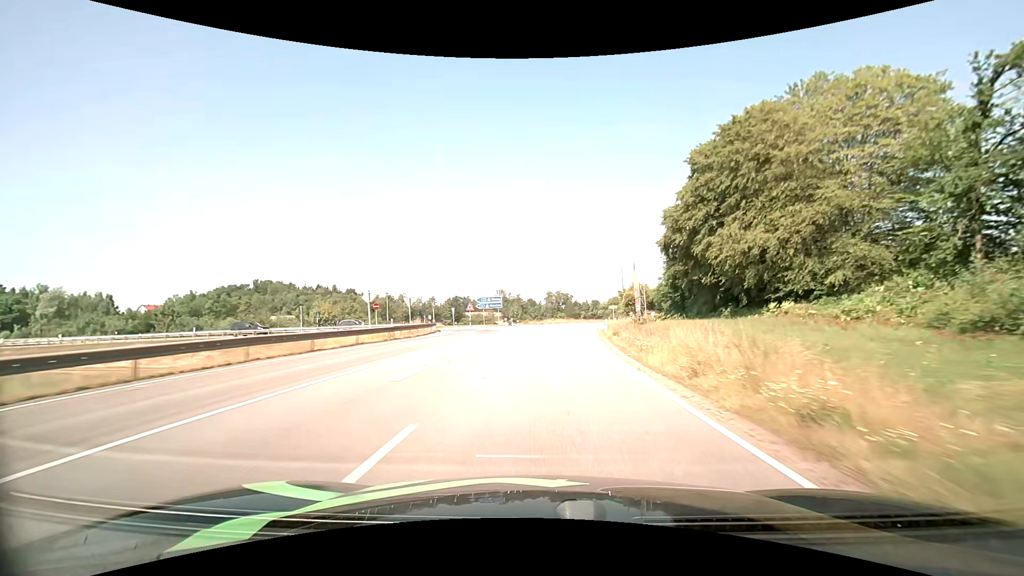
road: primary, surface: asphalt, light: Day
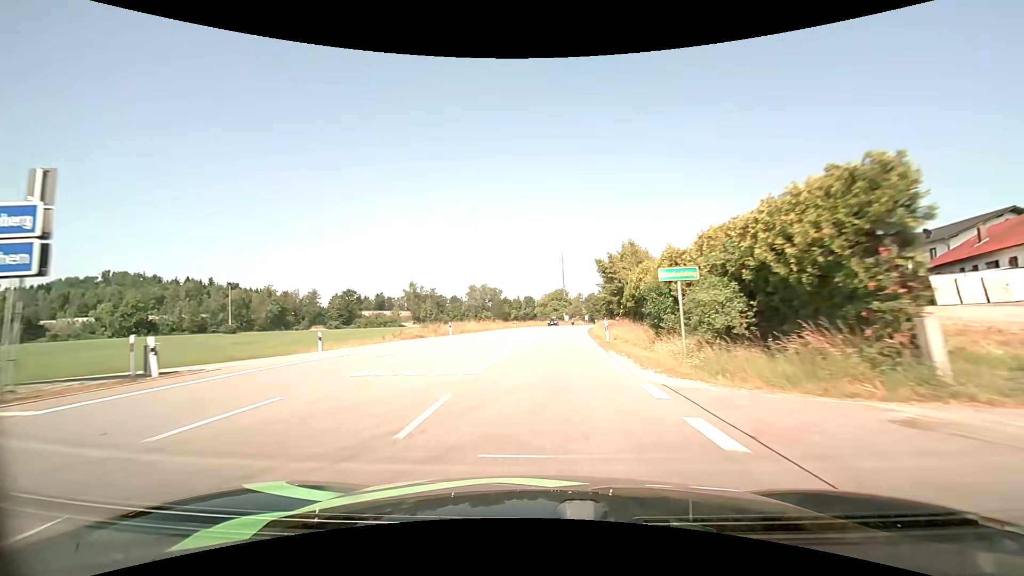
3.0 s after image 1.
(+4.4, +56.8) m; +8°
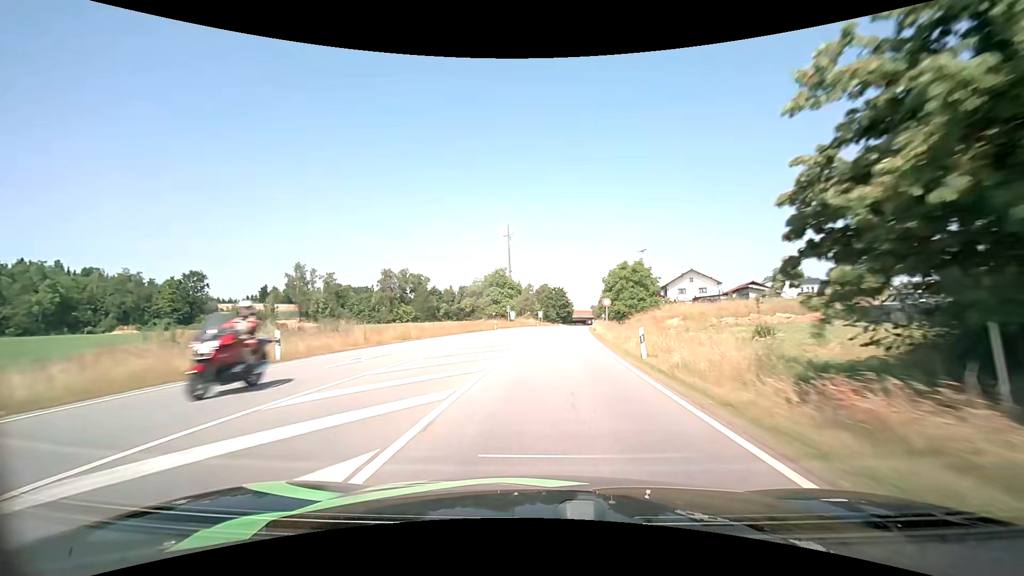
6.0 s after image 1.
(+3.1, +55.7) m; +6°
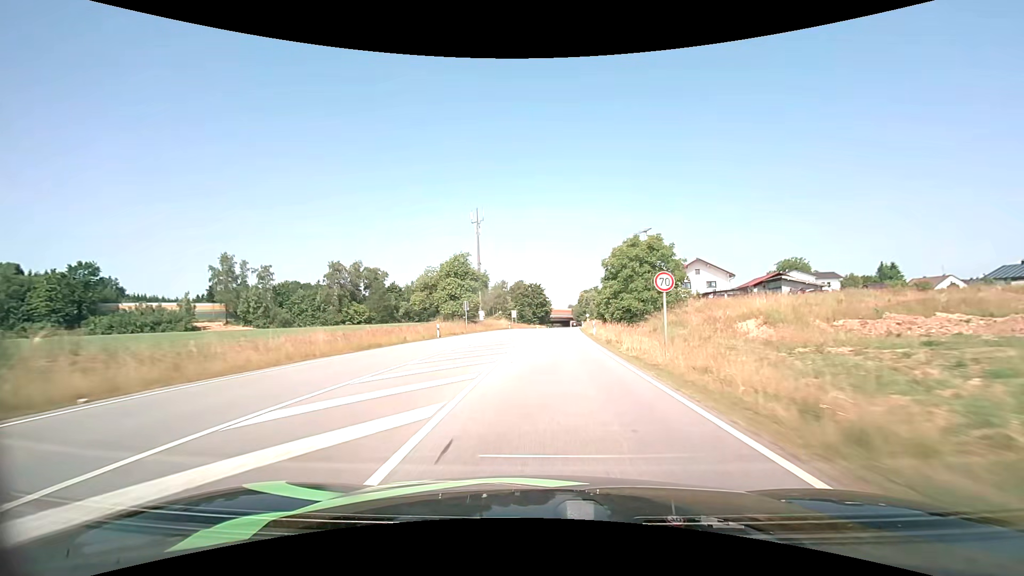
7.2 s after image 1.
(+0.5, +22.2) m; +3°
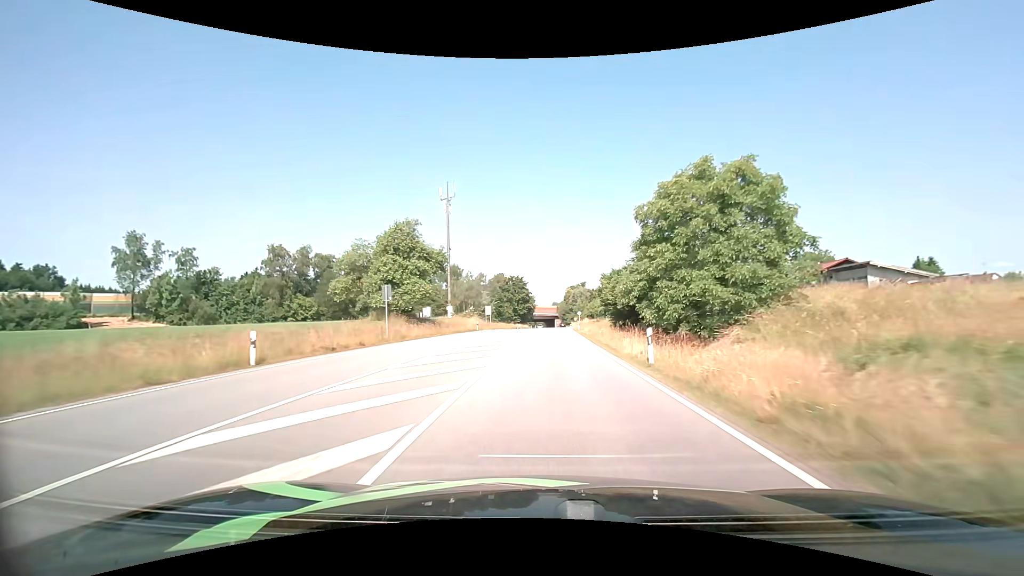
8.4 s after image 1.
(+0.4, +22.4) m; +2°
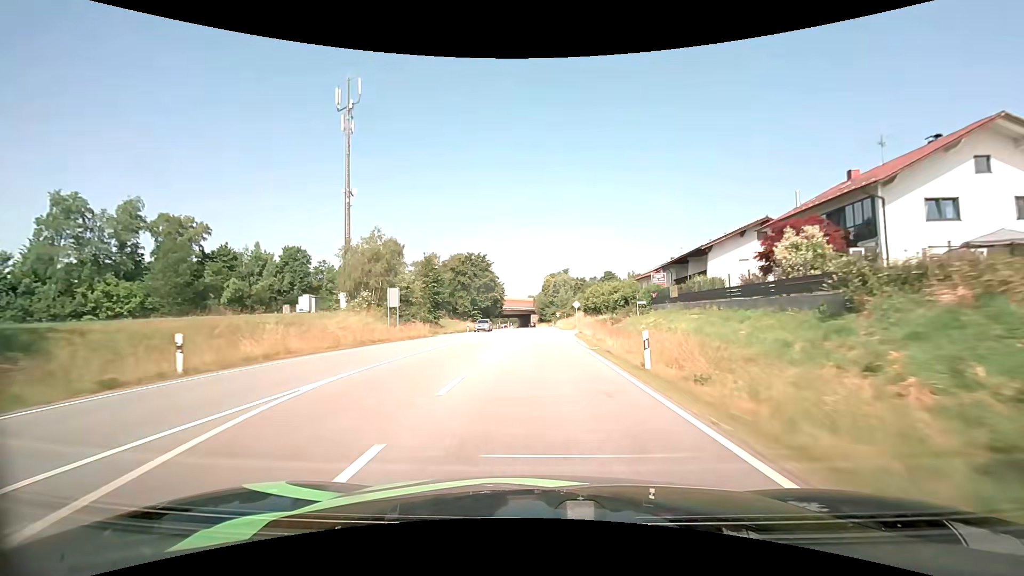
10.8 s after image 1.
(+1.2, +45.3) m; +3°
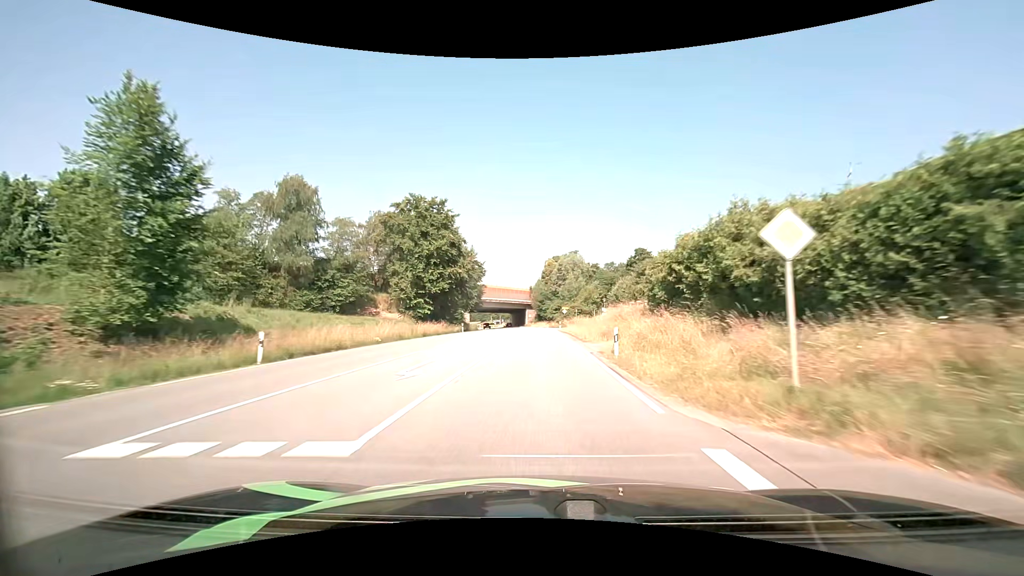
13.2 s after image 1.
(+0.3, +46.2) m; 0°
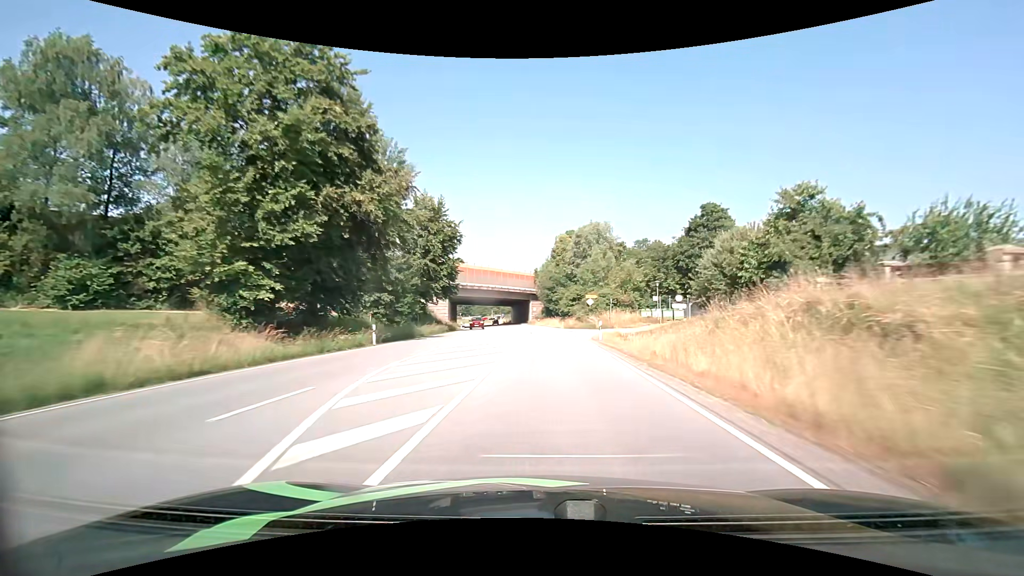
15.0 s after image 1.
(-0.2, +35.0) m; -1°
(0, +10) (0, +20) (0, +30) (0, +40) (-1, +50) (-1, +60) (-2, +70) (-3, +80) (-4, +90) (-5, +100) m
